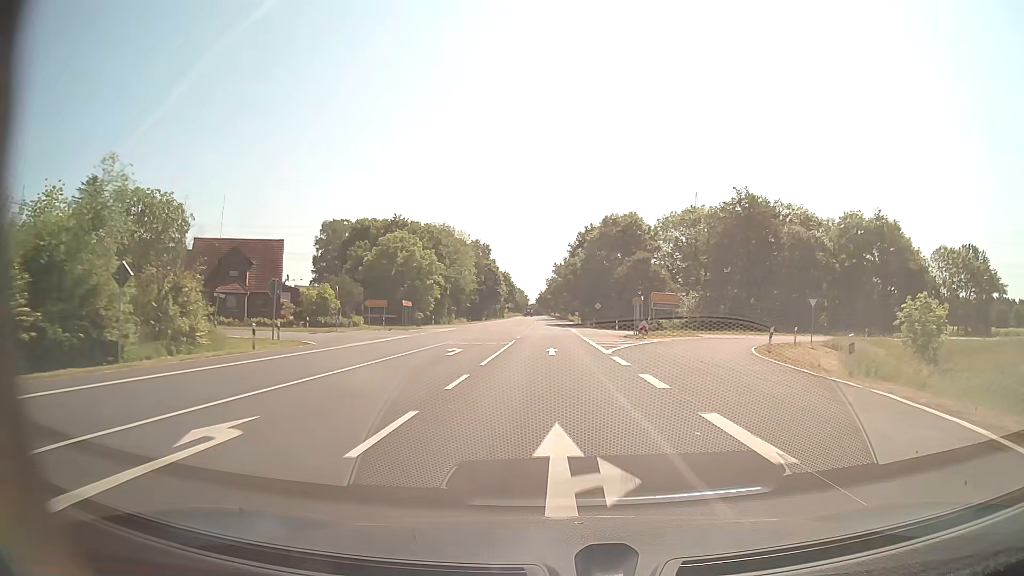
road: secondary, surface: asphalt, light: Day
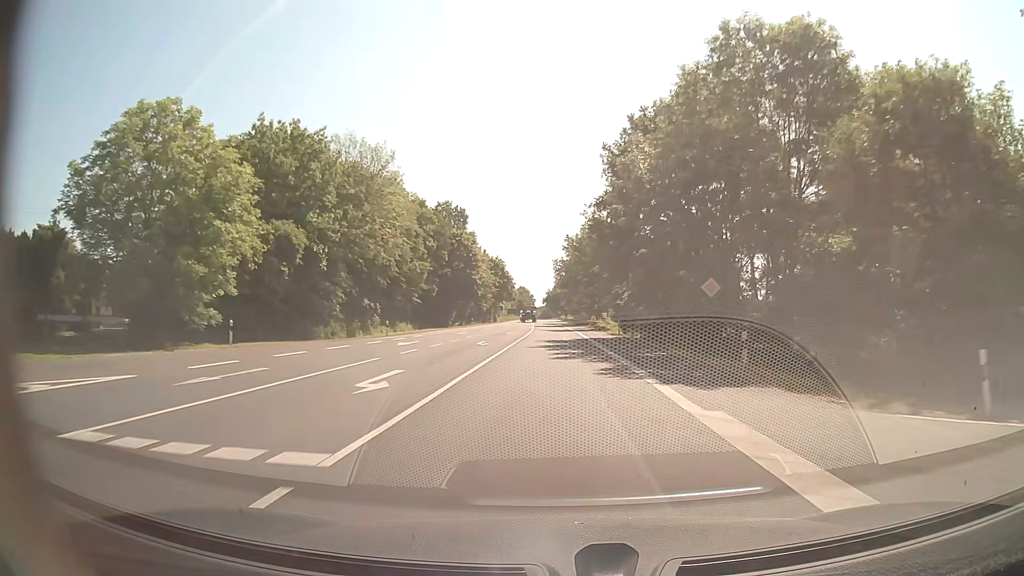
(-0.5, +57.1) m; -1°
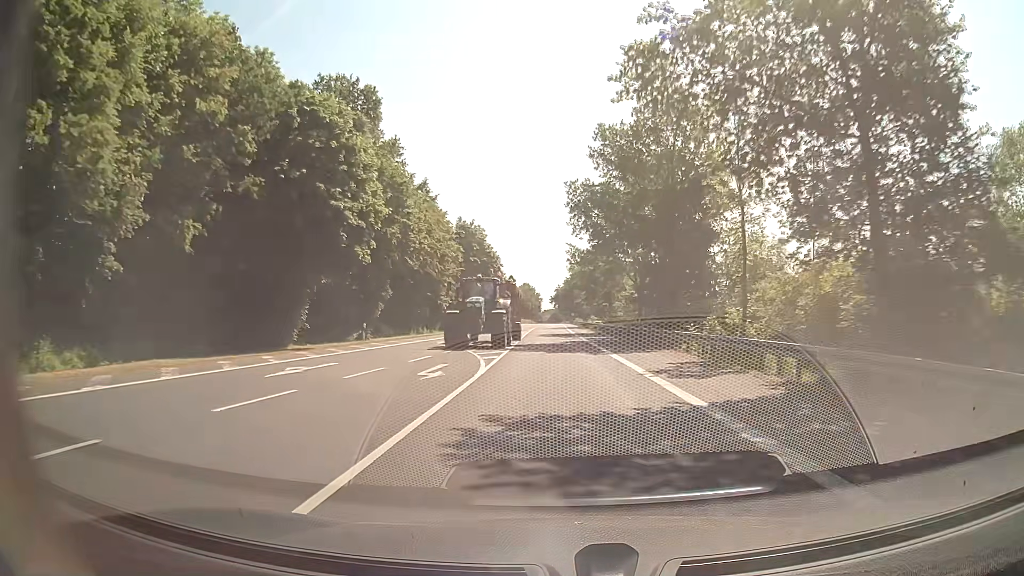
(-0.5, +57.2) m; -1°
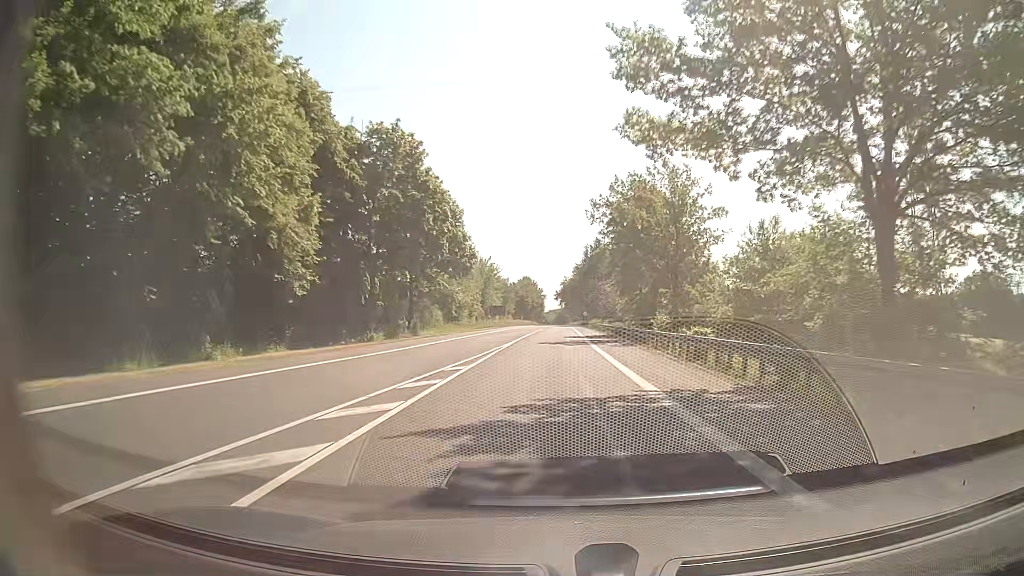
(-0.4, +45.7) m; -1°
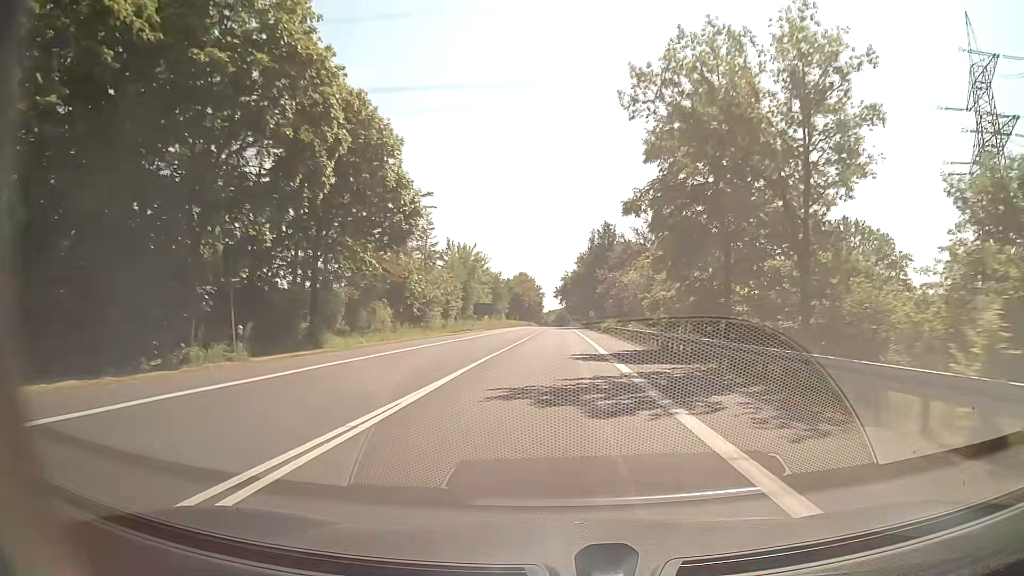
(0.0, +22.8) m; 0°
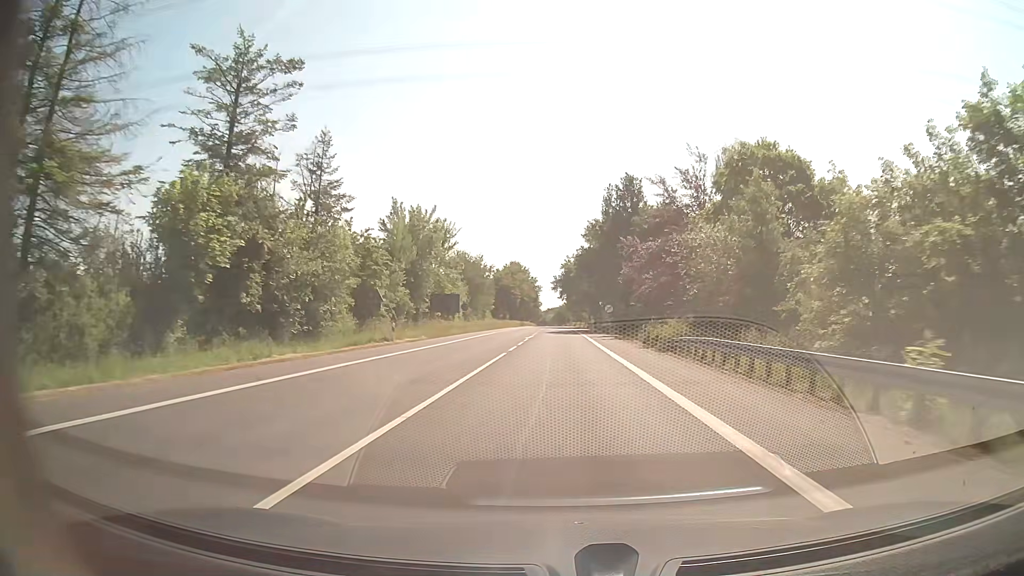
(-0.2, +34.3) m; -1°
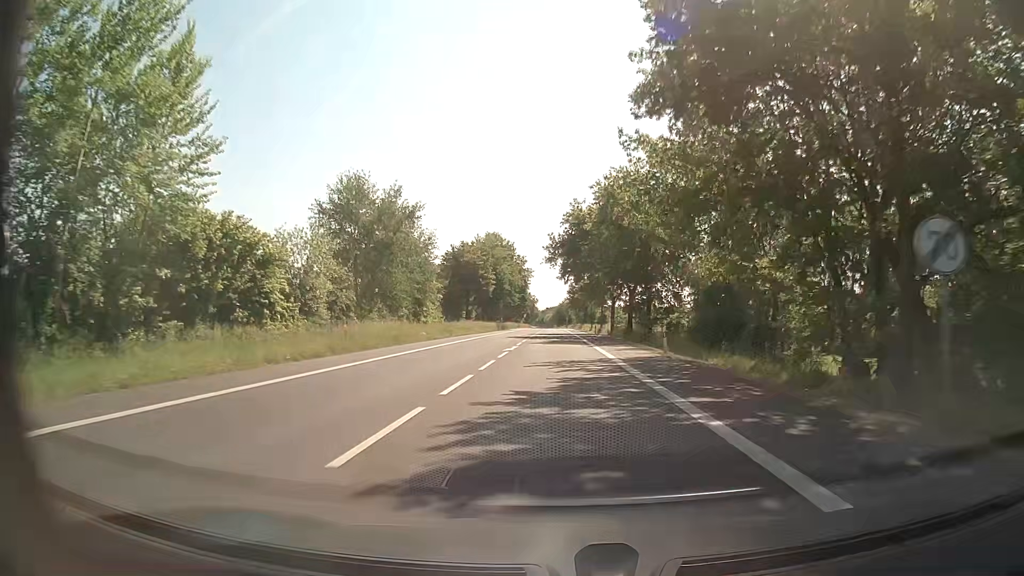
(+0.9, +57.6) m; +1°
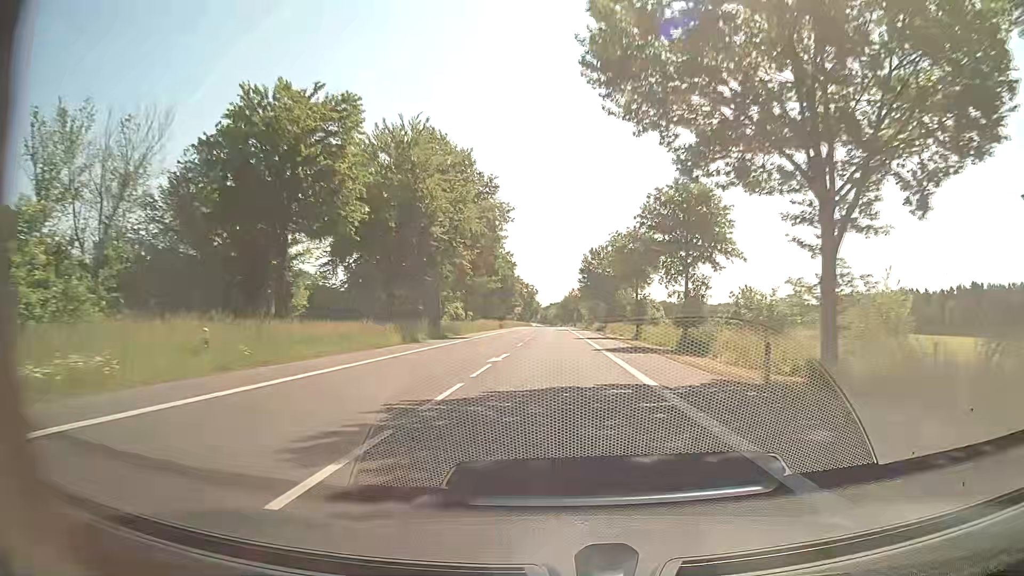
(-0.1, +62.0) m; 0°
(0, +10) (0, +20) (0, +30) (0, +40) (0, +50) (0, +60) (0, +70) (0, +80) (0, +90) (0, +100) m
